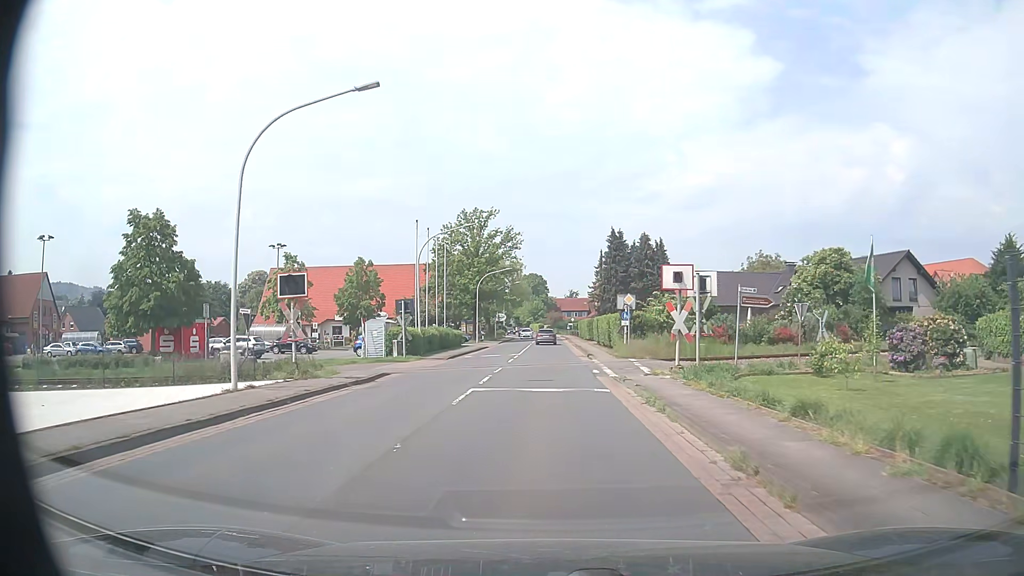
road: primary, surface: asphalt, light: Day
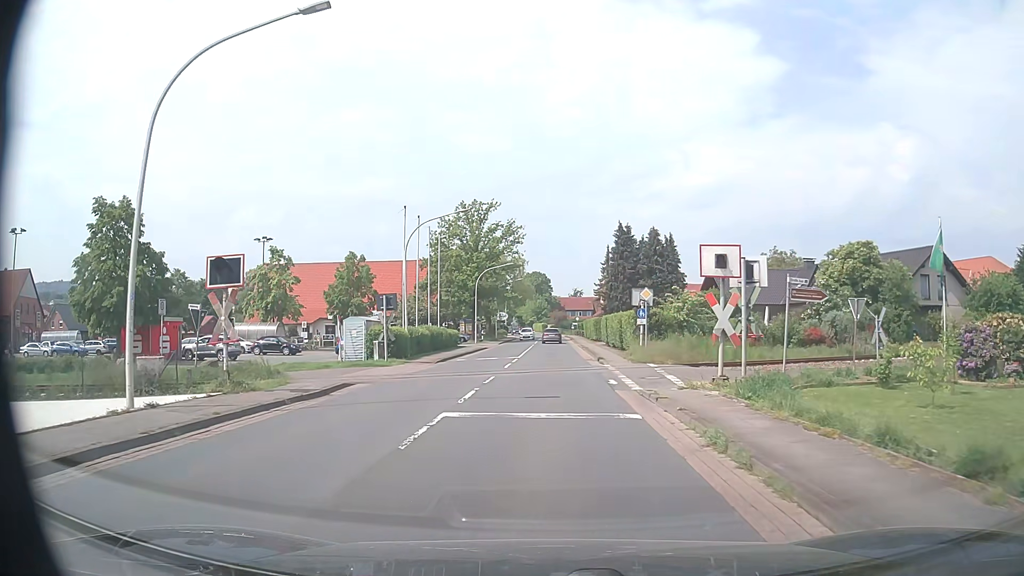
(0.0, +4.5) m; 0°
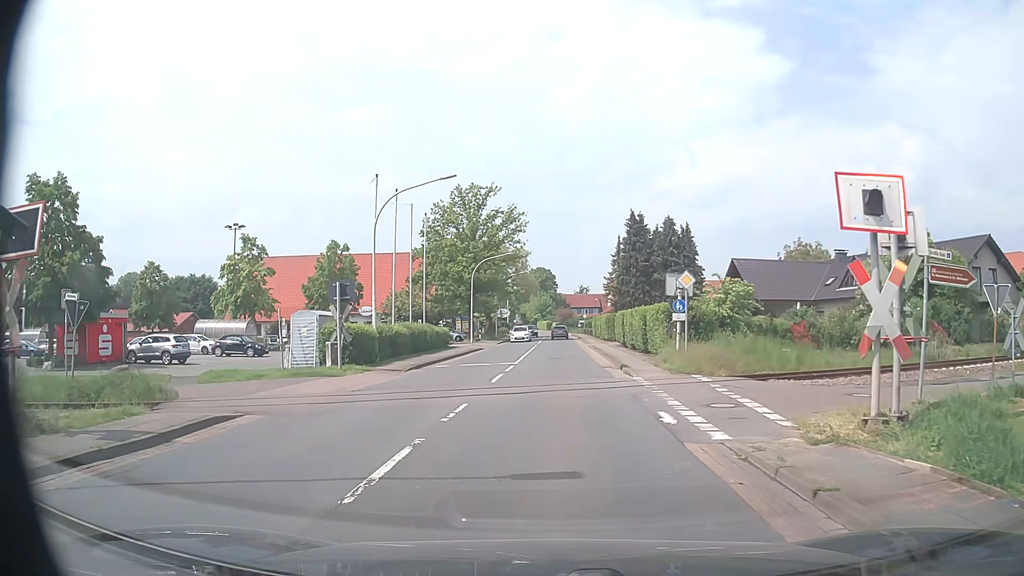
(0.0, +7.1) m; -1°
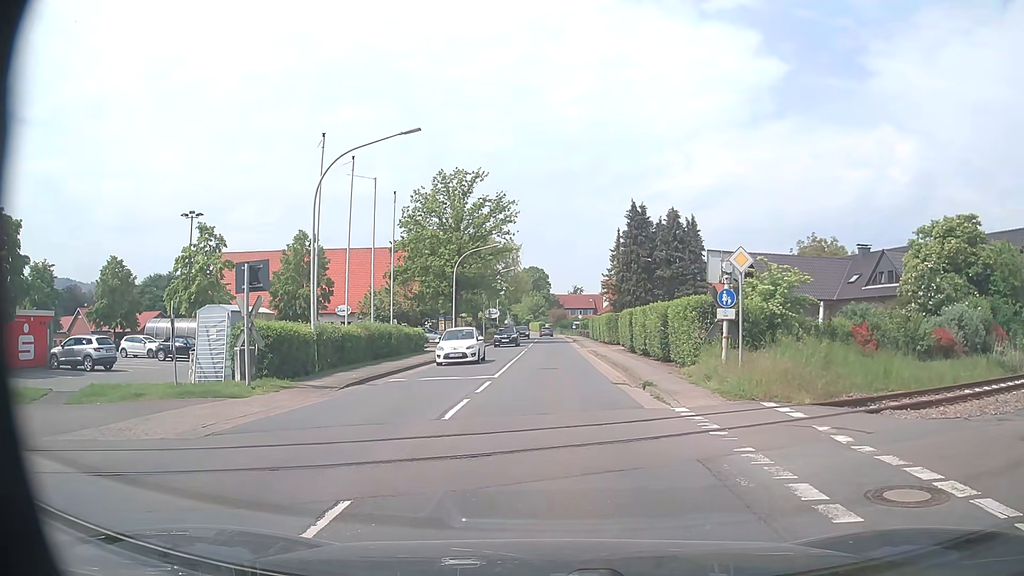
(0.0, +6.3) m; +1°
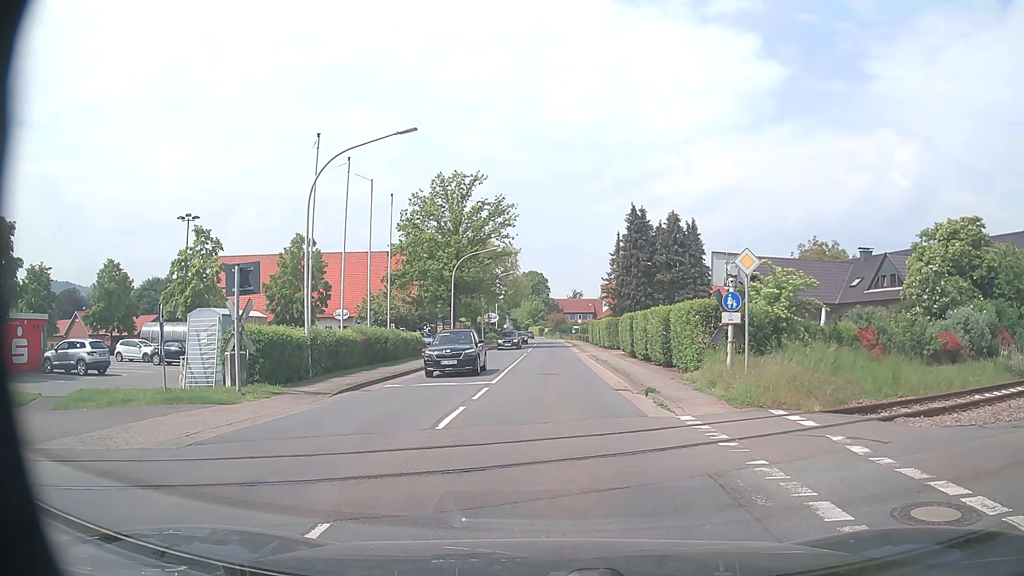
(0.0, +0.5) m; 0°
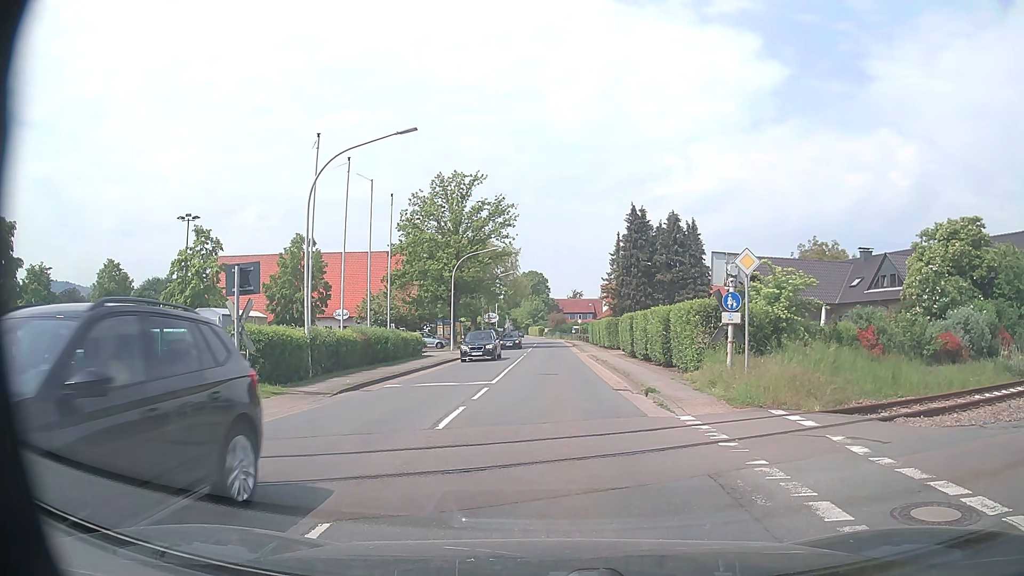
(0.0, 0.0) m; 0°
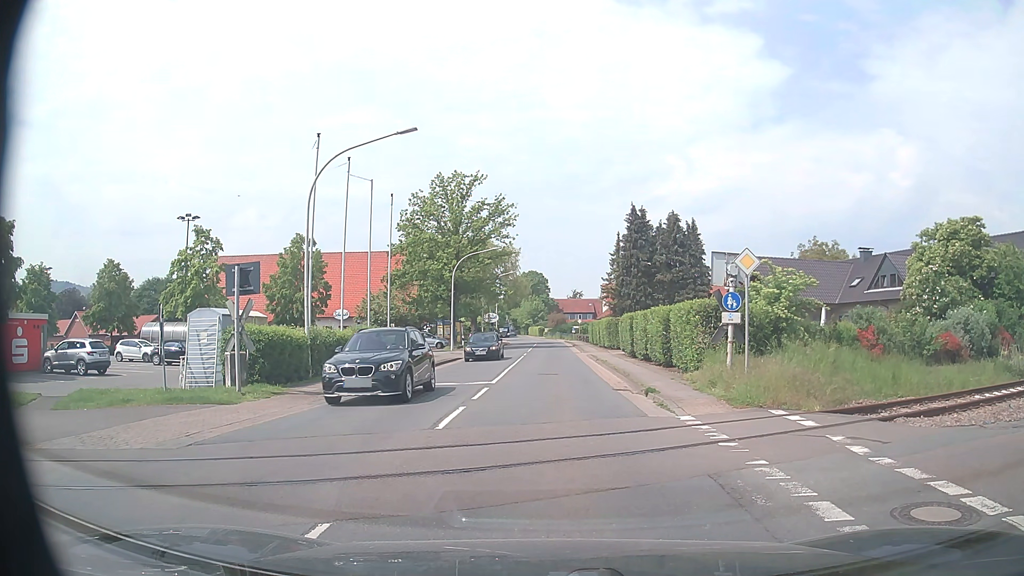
(0.0, 0.0) m; 0°
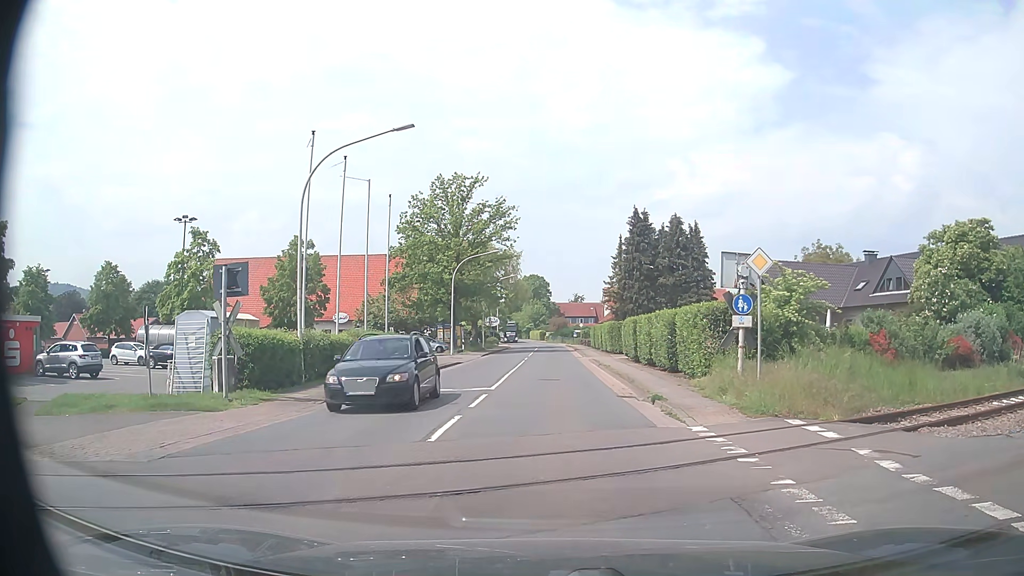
(0.0, +0.8) m; 0°
